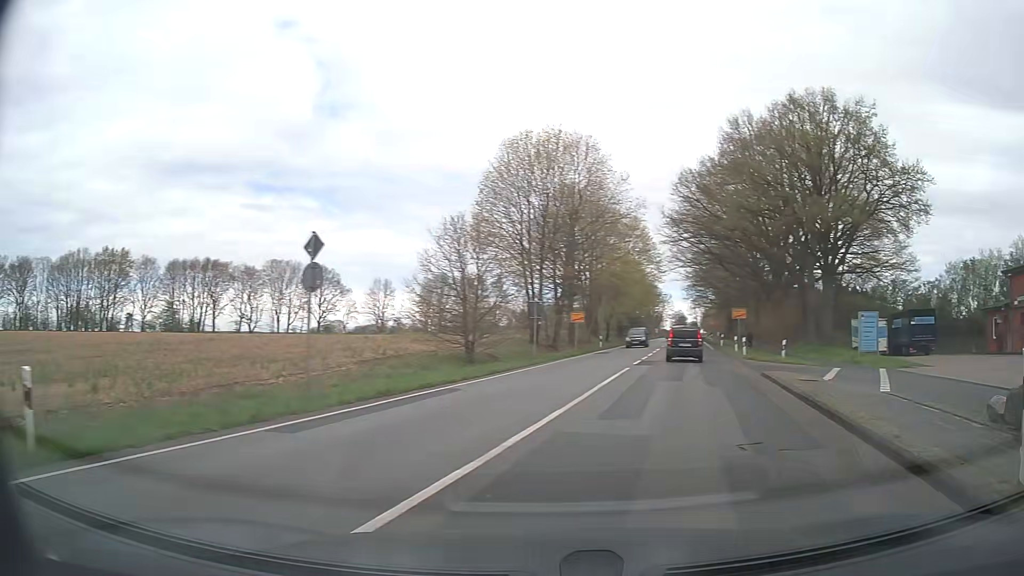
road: primary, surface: asphalt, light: Day
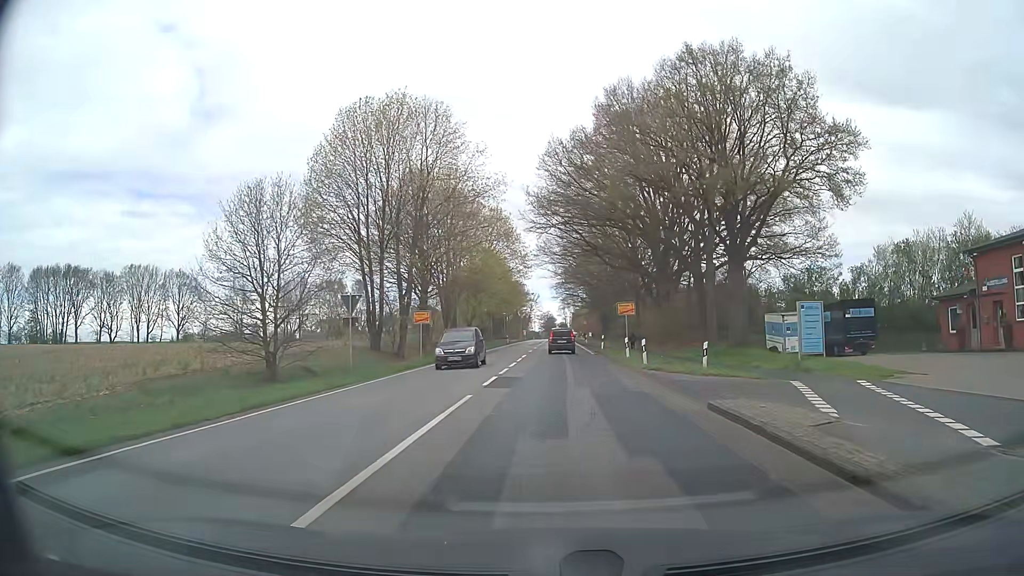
(+1.8, +9.6) m; +13°
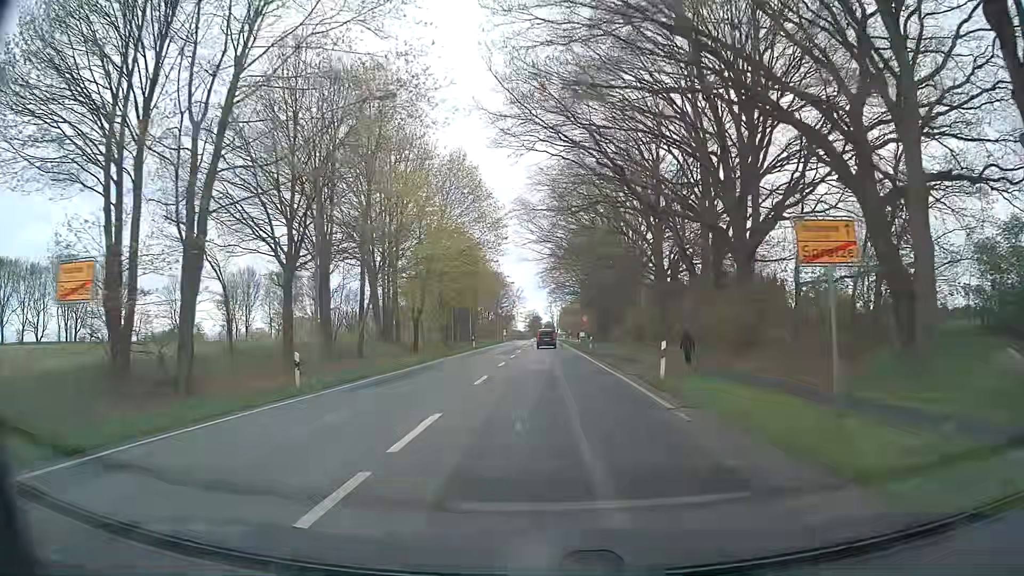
(+0.4, +28.1) m; +1°
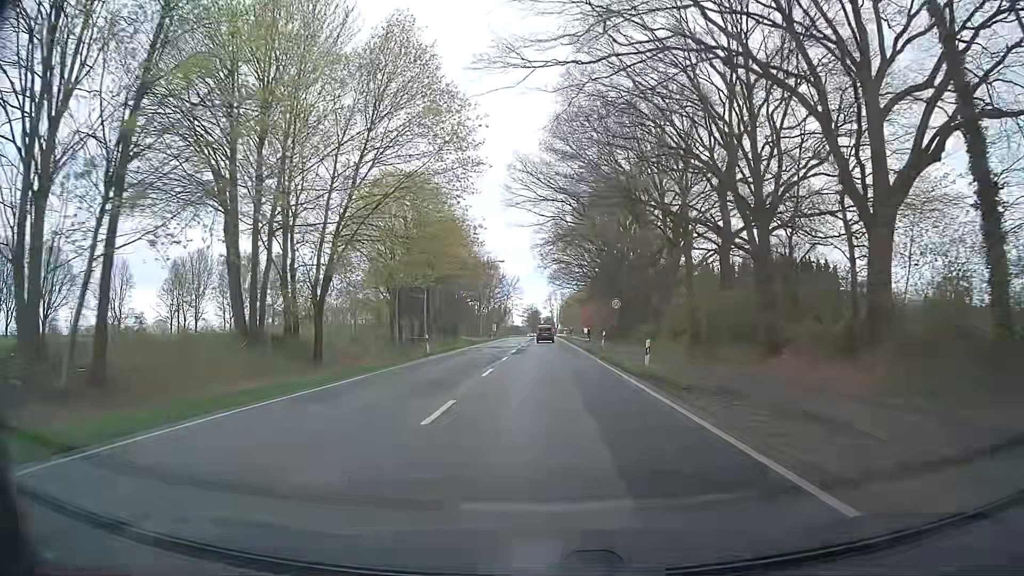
(+0.1, +26.2) m; -1°
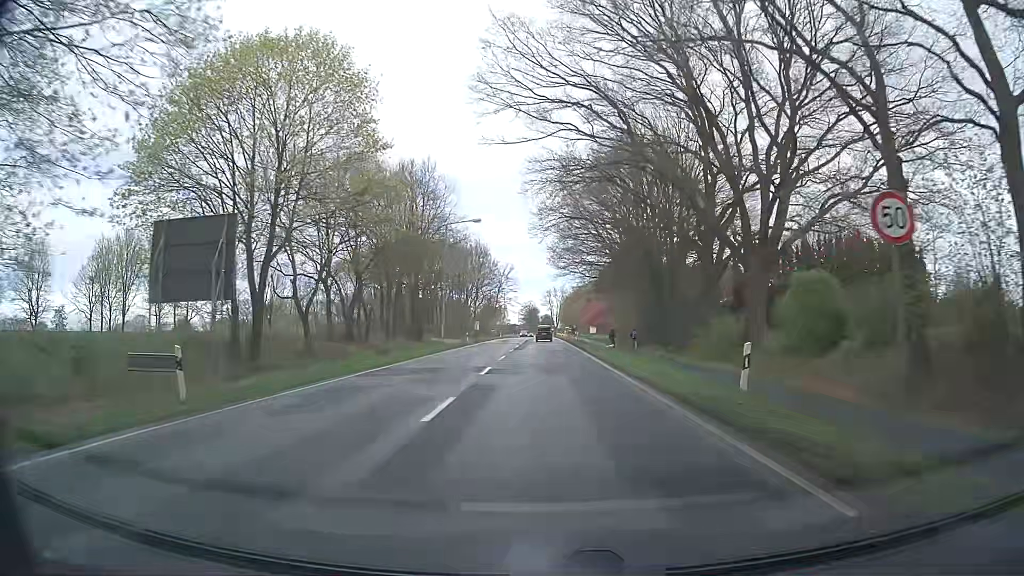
(+0.5, +28.0) m; +1°
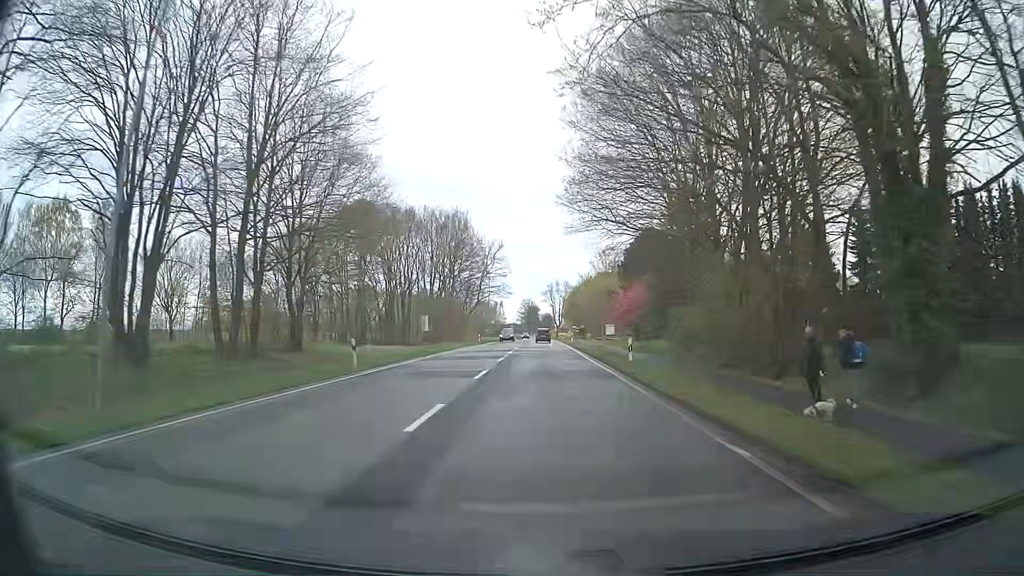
(-0.1, +37.6) m; 0°
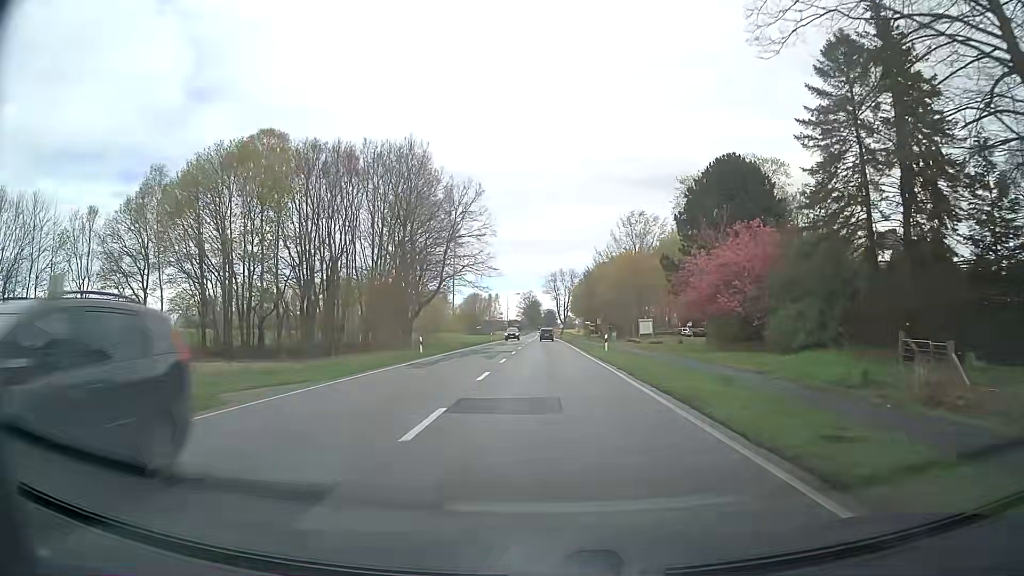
(0.0, +37.5) m; -1°
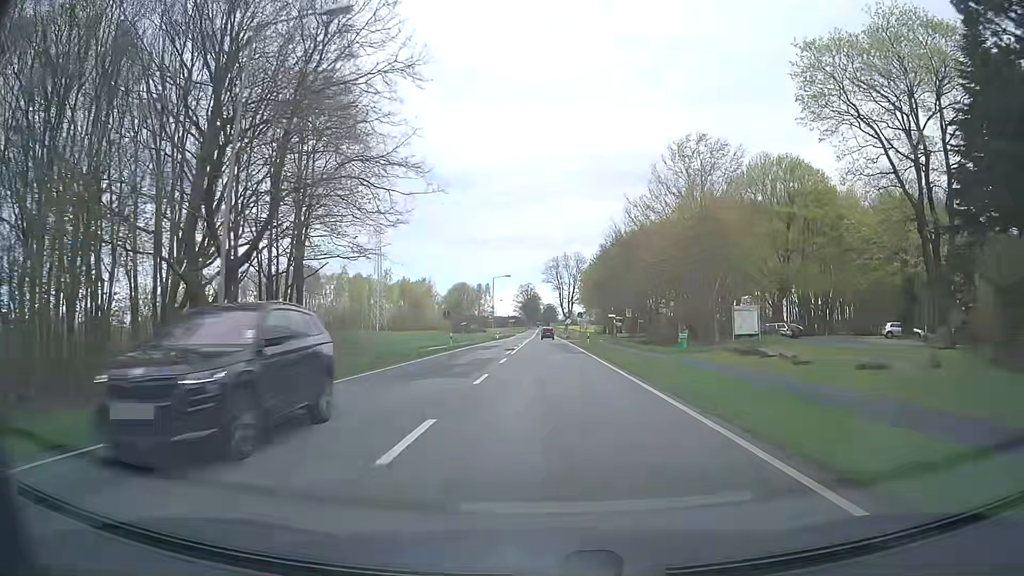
(+0.5, +38.6) m; 0°
(0, +10) (0, +20) (0, +30) (0, +40) (0, +50) (0, +60) (+1, +70) (+1, +80) (+1, +90) (+1, +100) m
